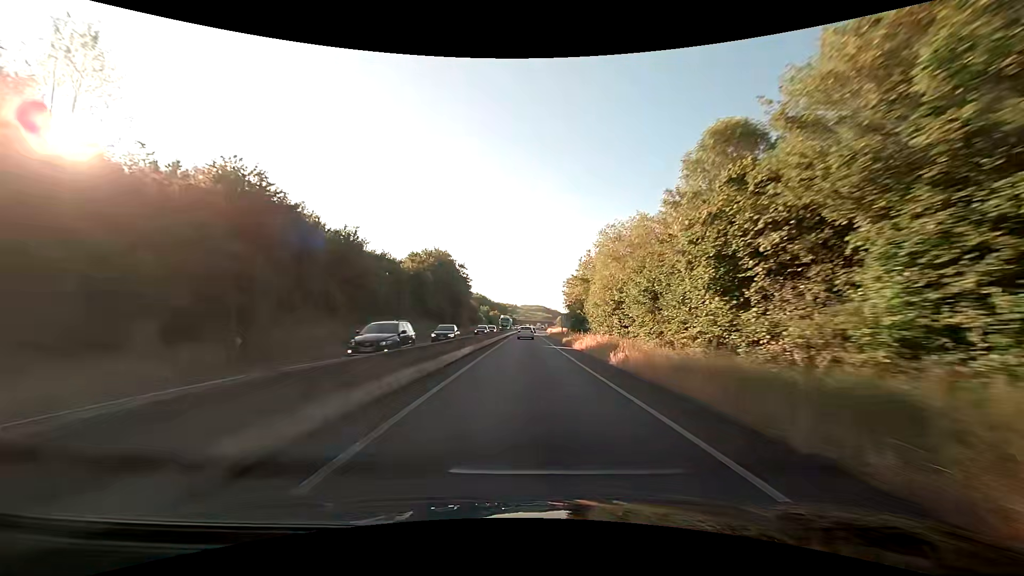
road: trunk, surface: asphalt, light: Day
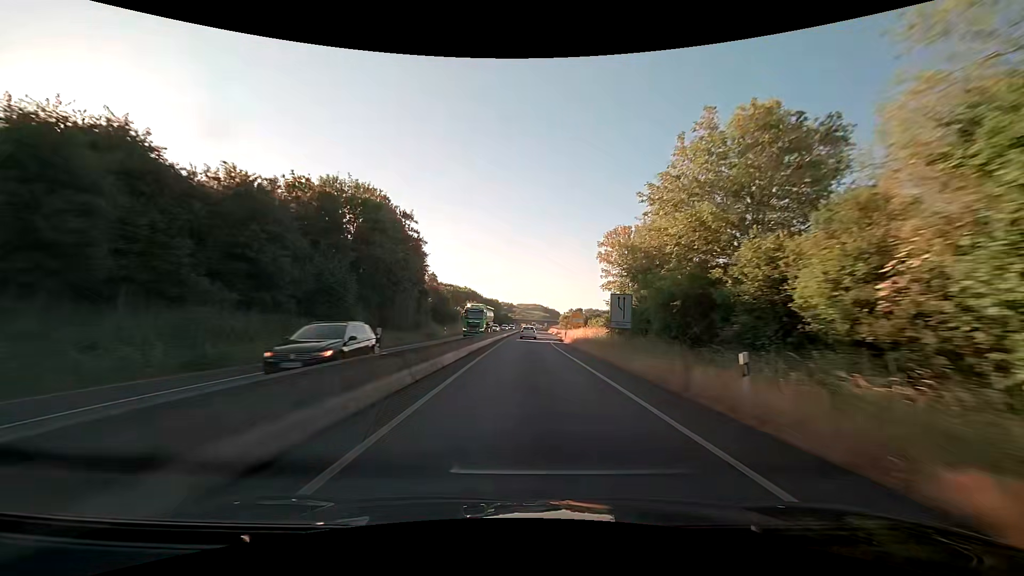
(-0.1, +41.4) m; 0°
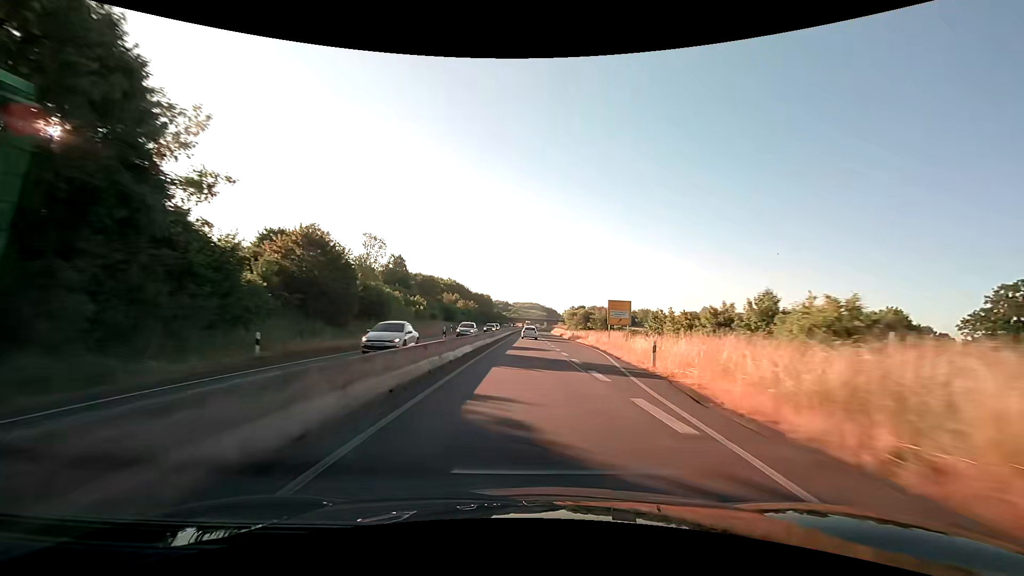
(+0.1, +42.0) m; 0°
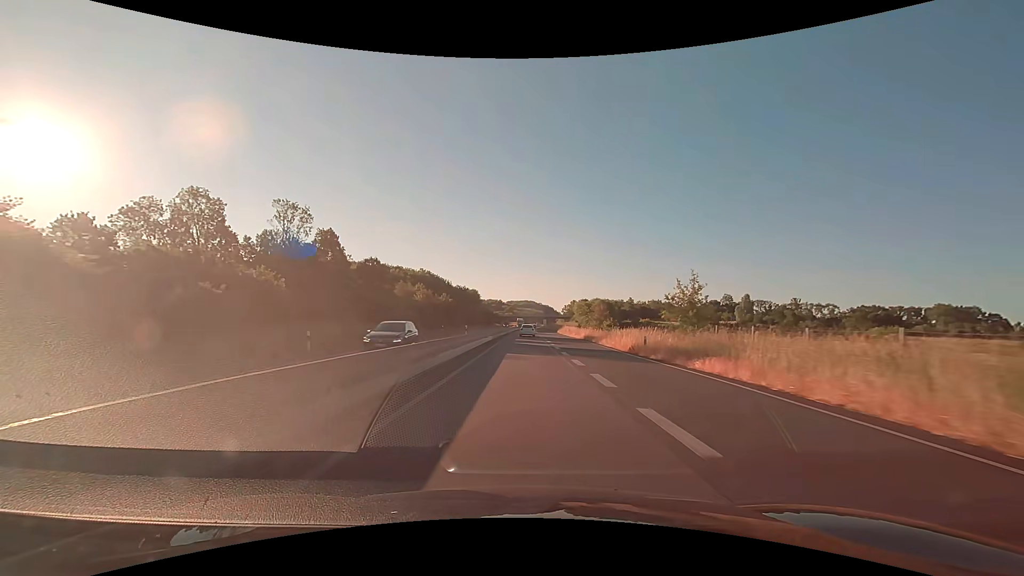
(+0.4, +43.1) m; +1°
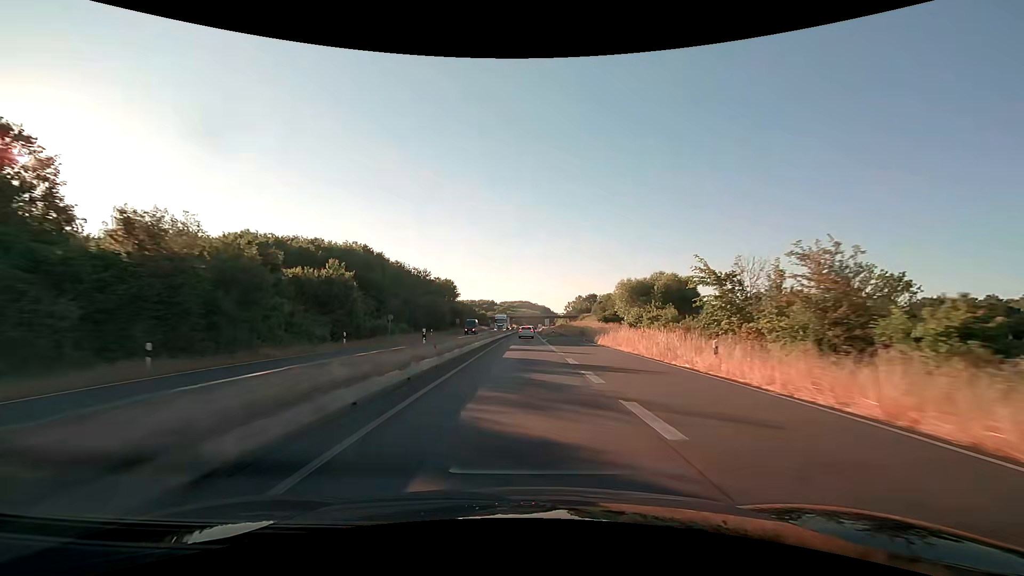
(+0.2, +59.1) m; 0°
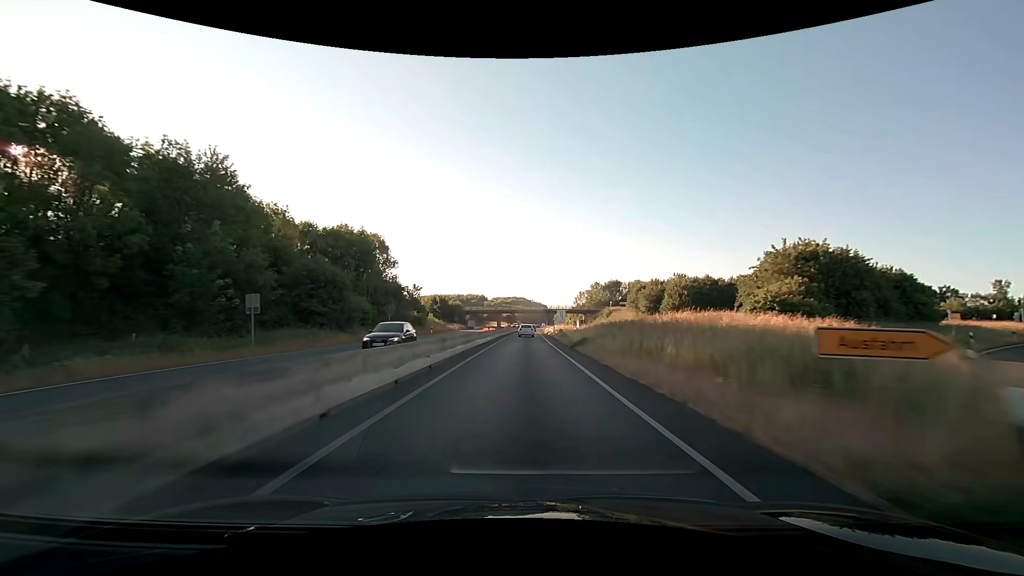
(+0.3, +73.9) m; 0°
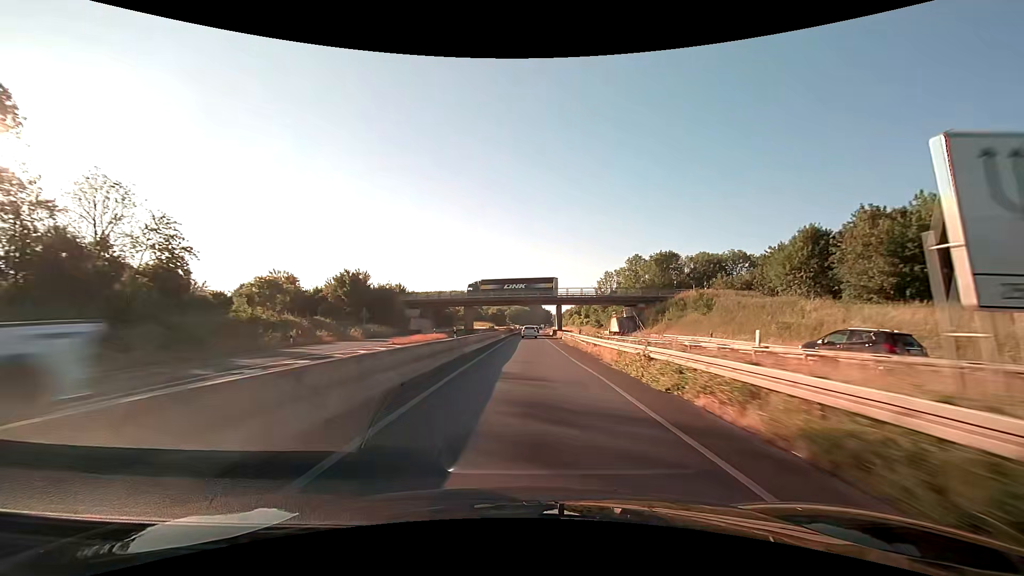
(+0.7, +73.0) m; +1°
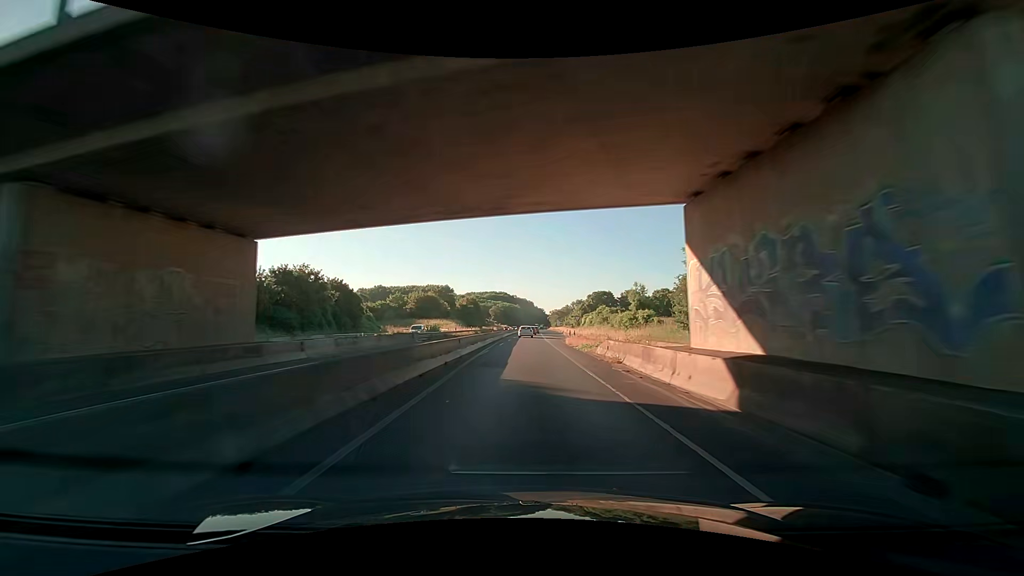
(+0.6, +74.7) m; +1°
(0, +10) (0, +20) (0, +30) (0, +40) (0, +50) (+1, +60) (+1, +70) (+1, +80) (+2, +90) (+2, +100) m
